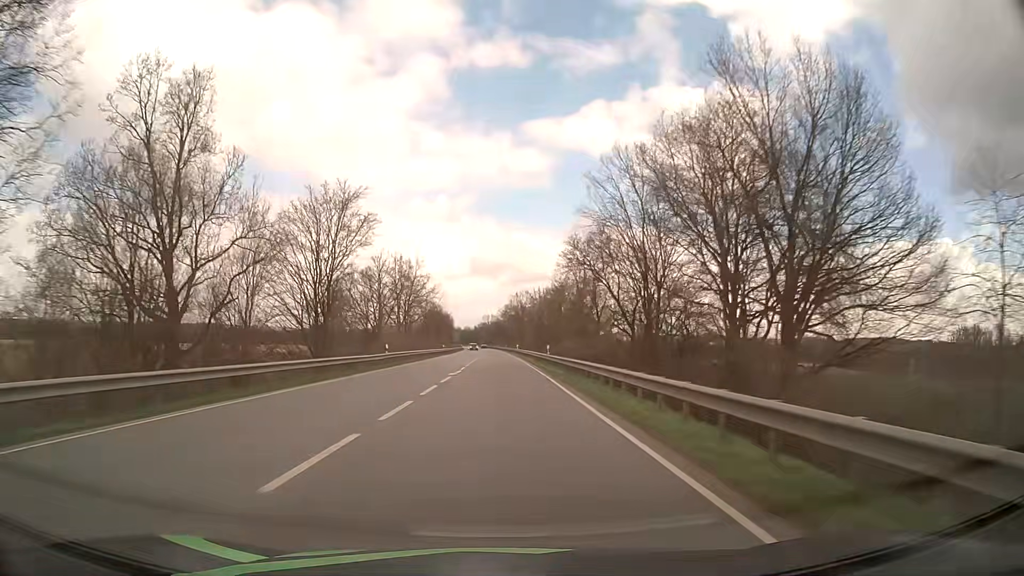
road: primary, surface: asphalt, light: Day
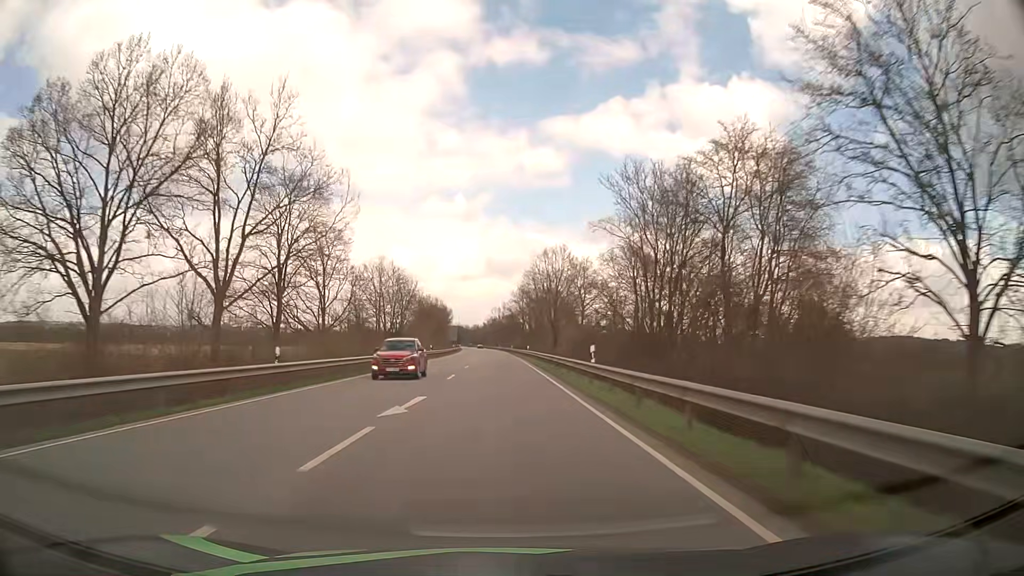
(-0.6, +71.7) m; -1°
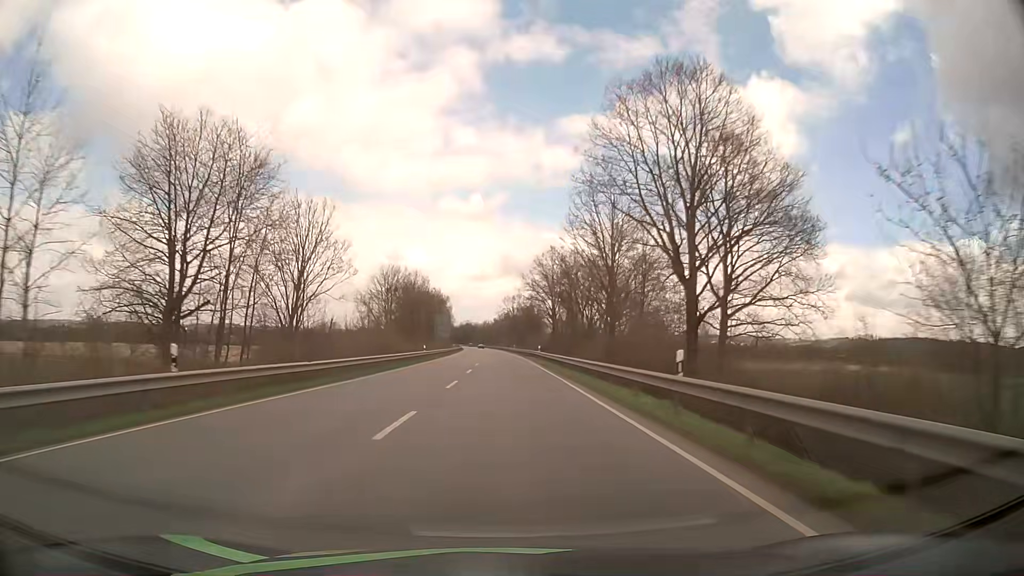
(-0.6, +58.0) m; -1°
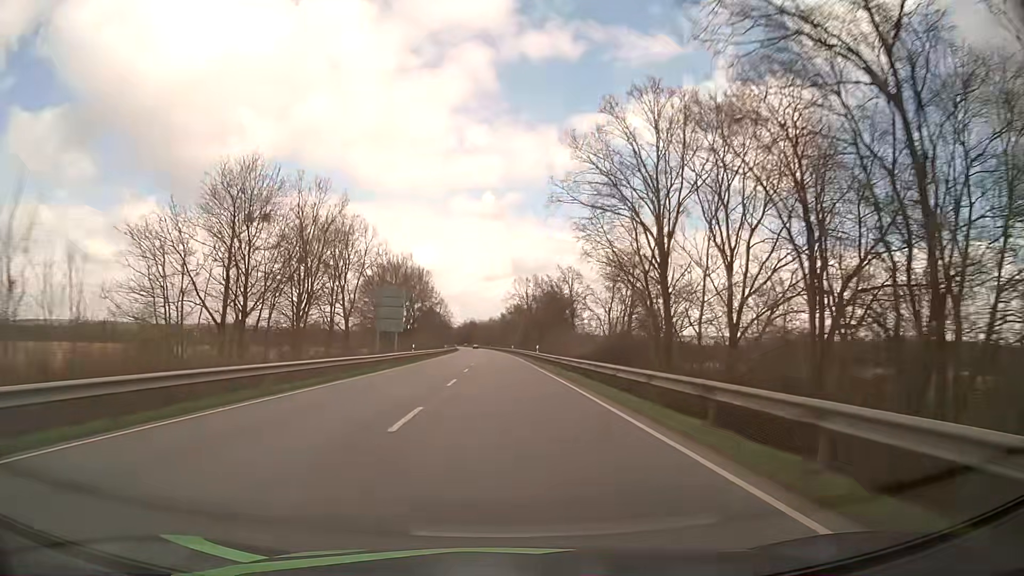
(-0.3, +58.5) m; -1°
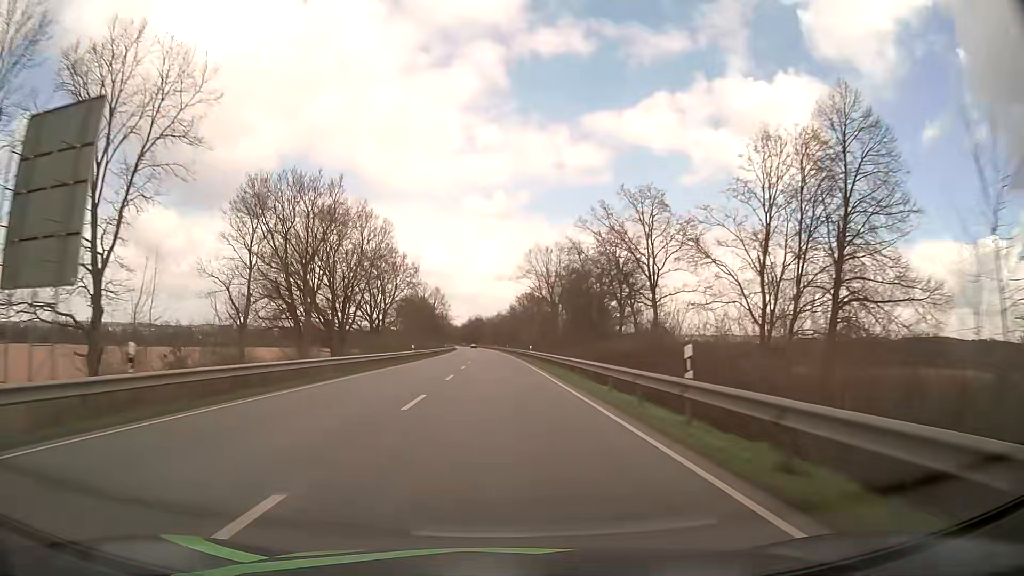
(-0.2, +44.1) m; -1°
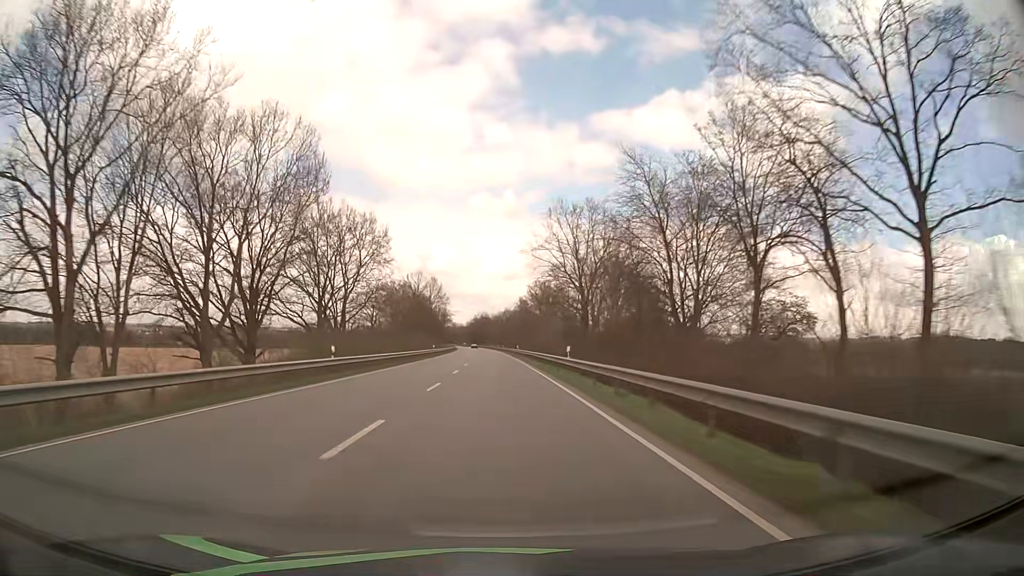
(-0.1, +29.6) m; 0°
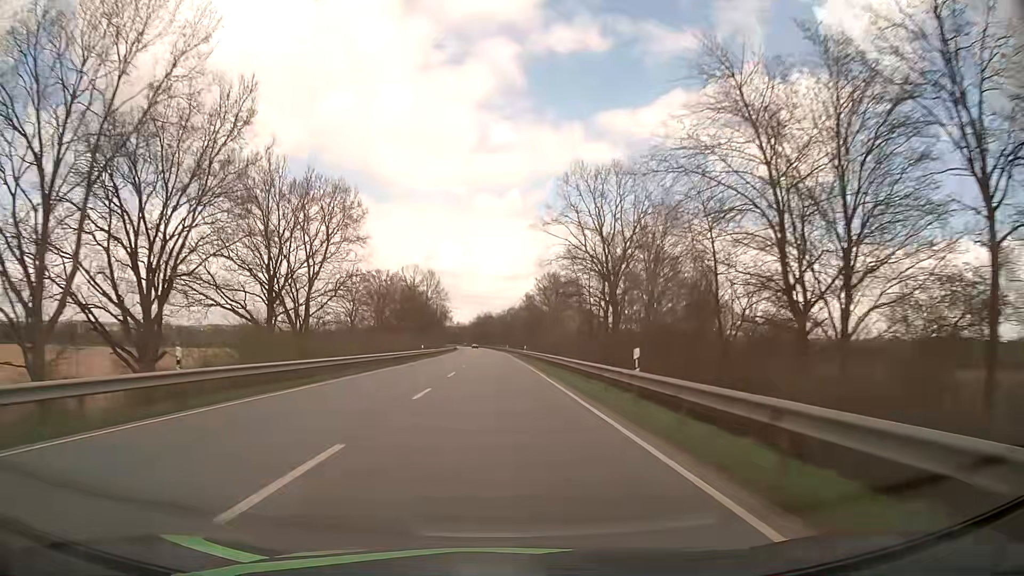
(-0.1, +14.8) m; 0°
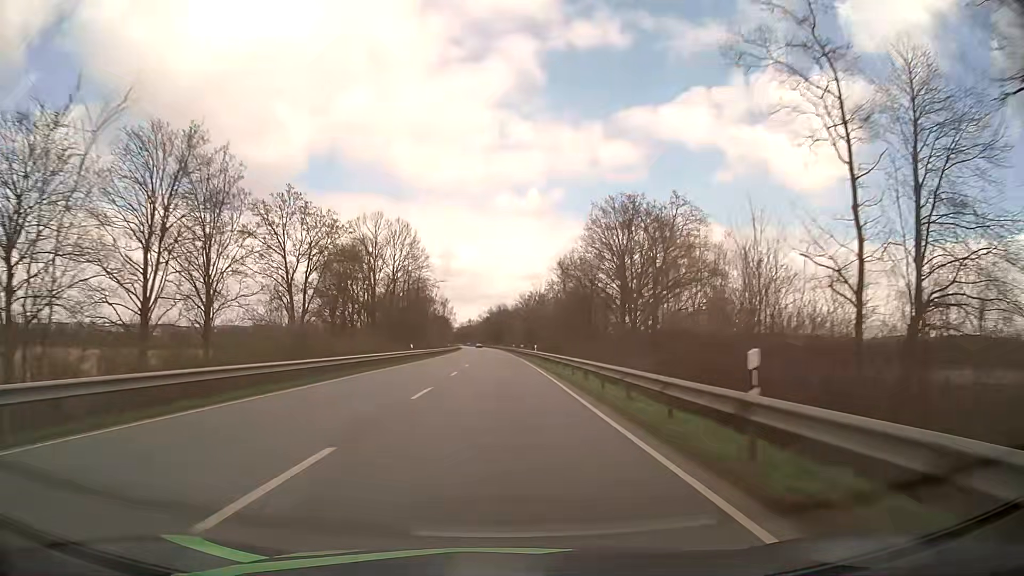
(-0.7, +59.6) m; -1°
(0, +10) (0, +20) (0, +30) (0, +40) (-1, +50) (-1, +60) (-1, +70) (-1, +80) (-2, +90) (-2, +100) m
